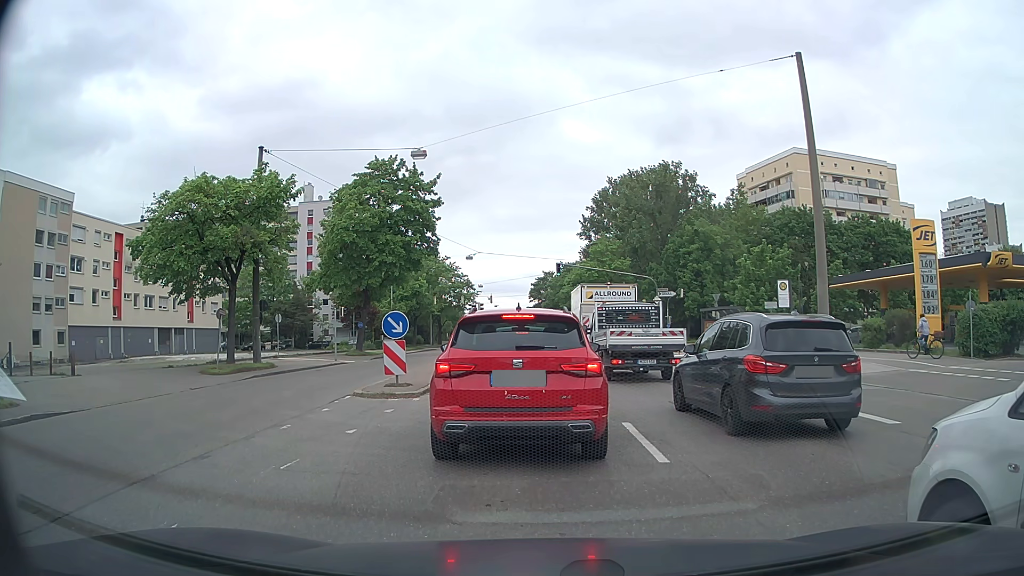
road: tertiary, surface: asphalt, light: Day
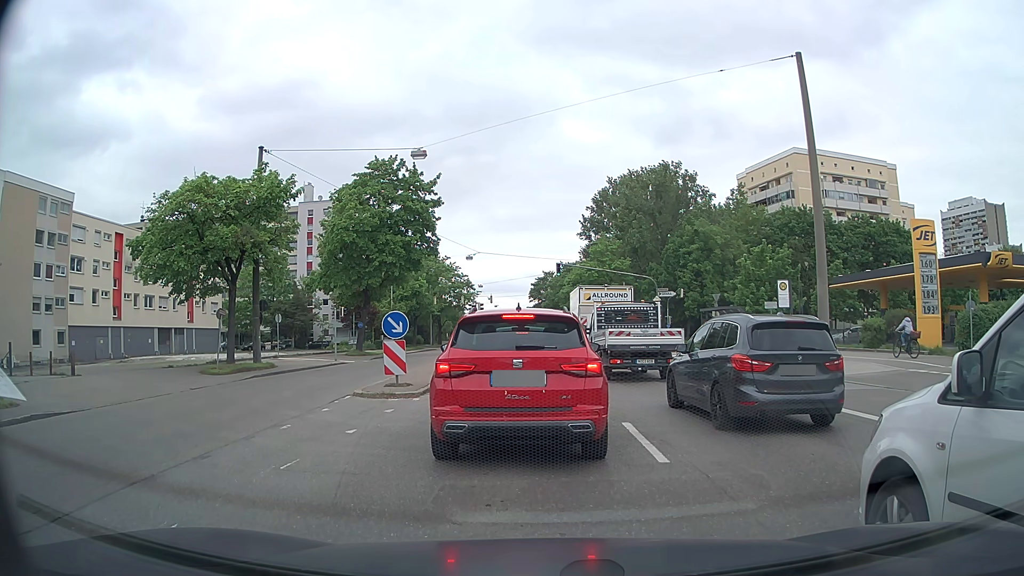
(0.0, 0.0) m; 0°
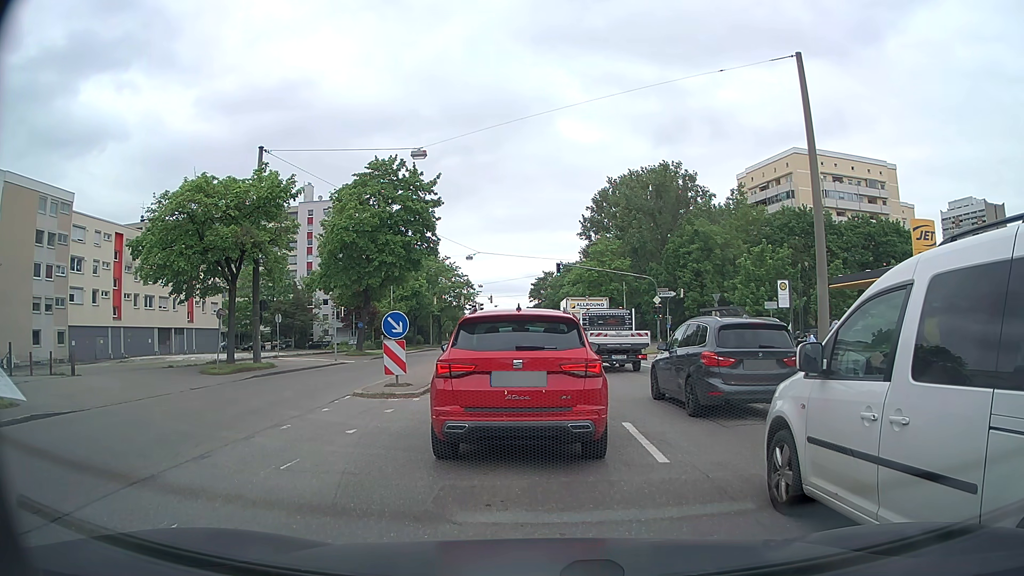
(0.0, 0.0) m; 0°
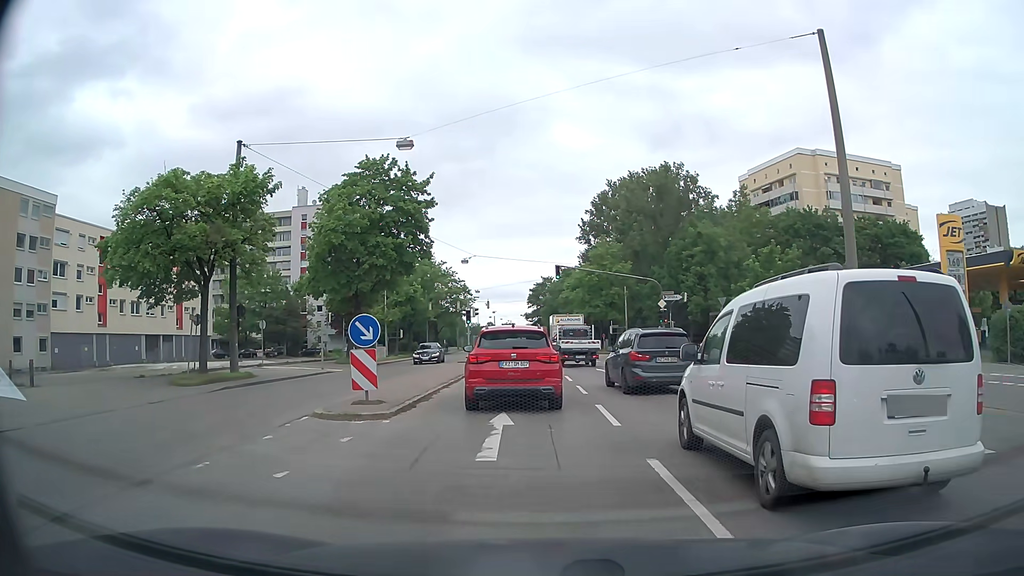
(0.0, +2.8) m; 0°
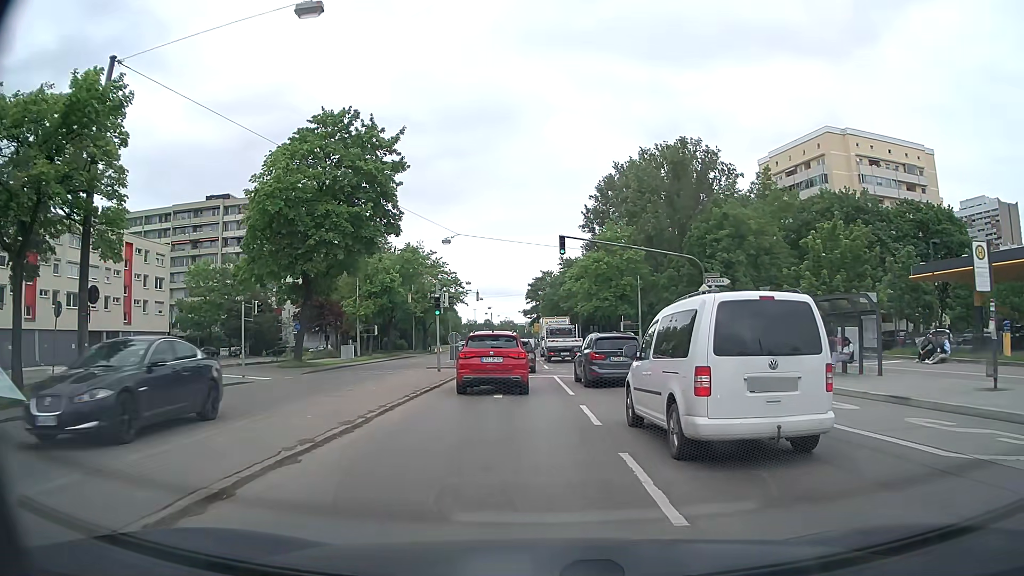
(+0.2, +12.1) m; +1°
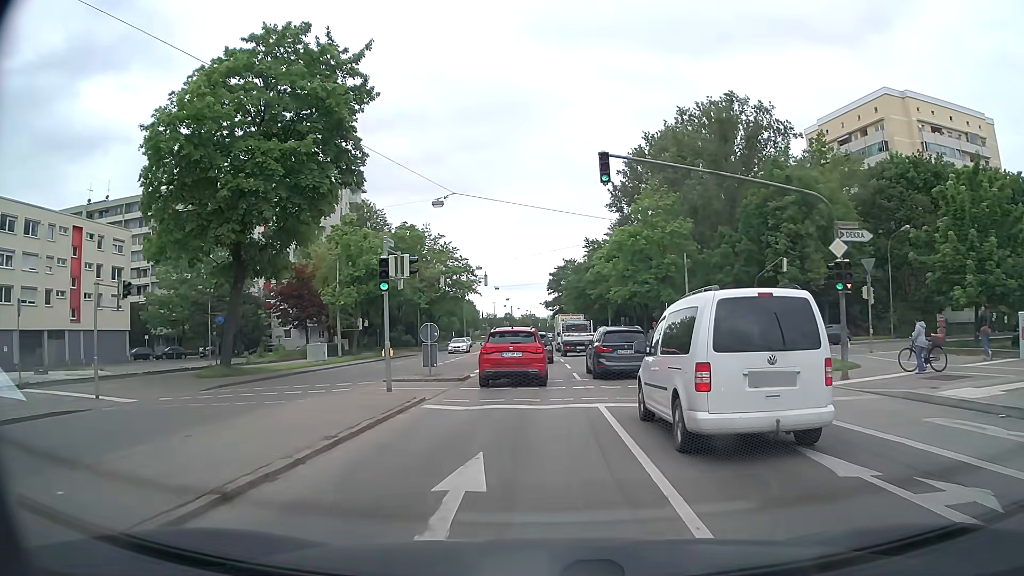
(-0.3, +13.2) m; -2°
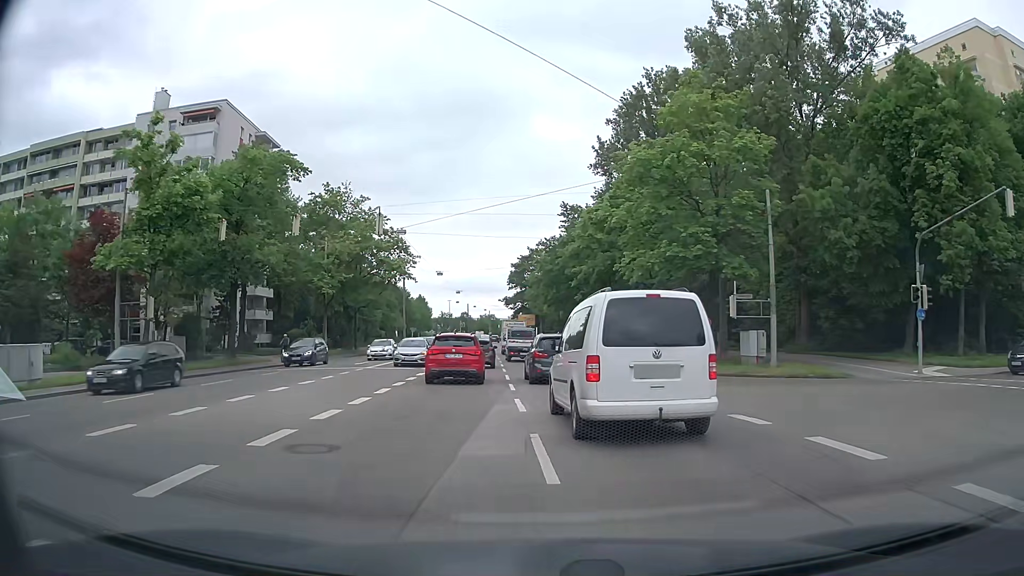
(+0.1, +26.9) m; +2°
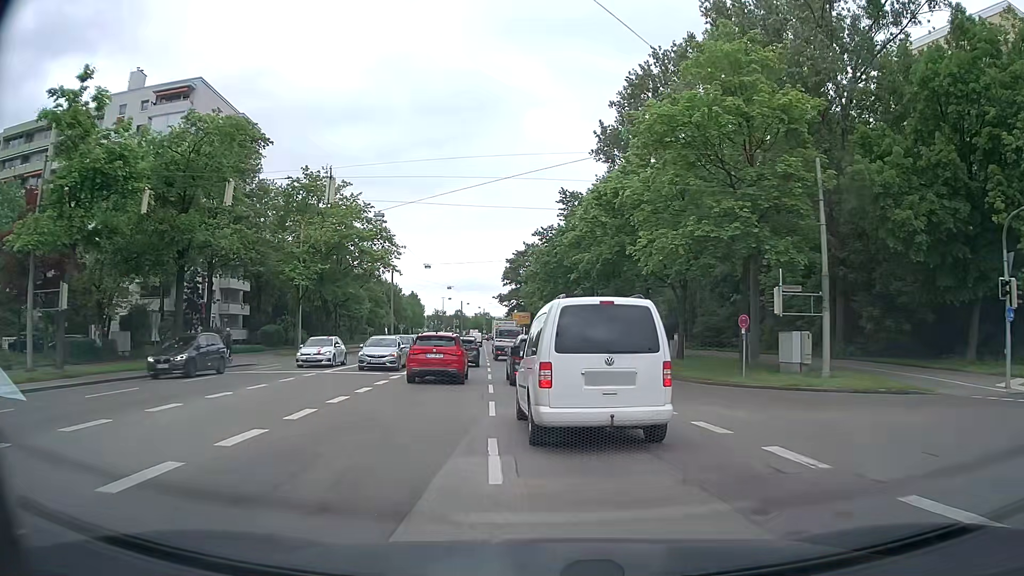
(0.0, +5.9) m; +1°
(0, +10) (0, +20) (-1, +30) (-1, +40) (-2, +50) (-3, +60) (-4, +70) (-5, +80) (-6, +90) (-7, +100) m
